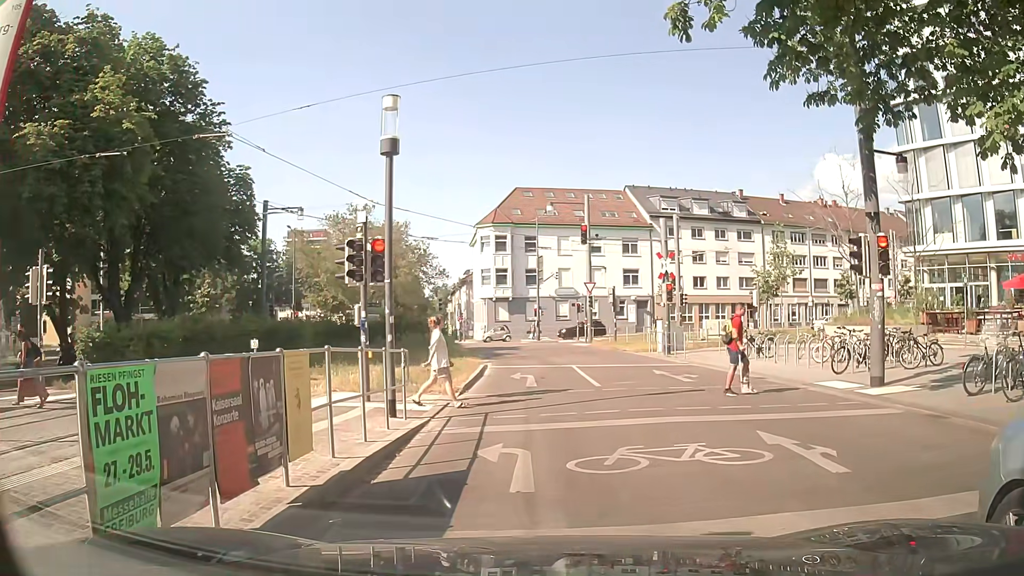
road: residential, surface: asphalt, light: Day
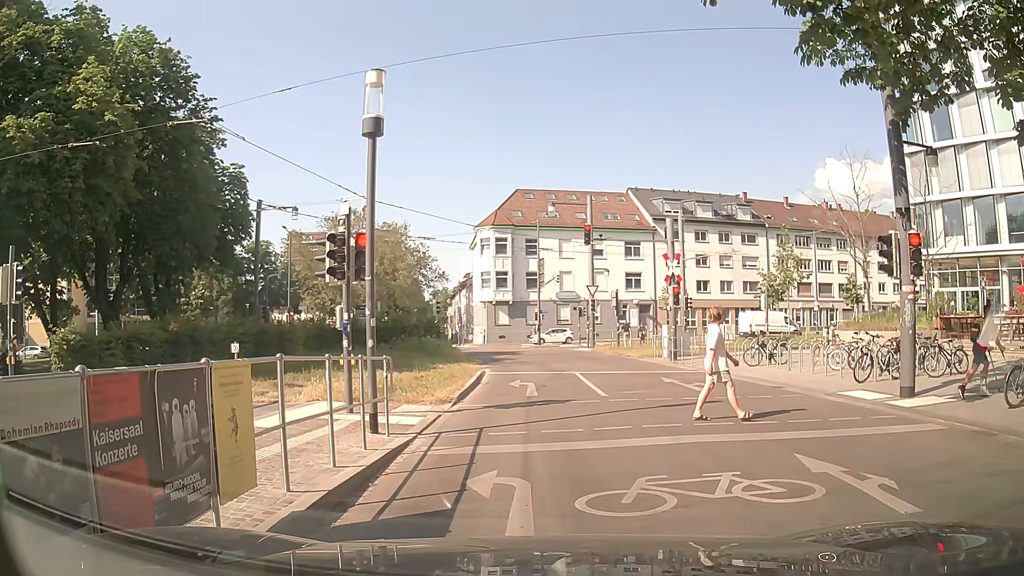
(0.0, +1.3) m; 0°
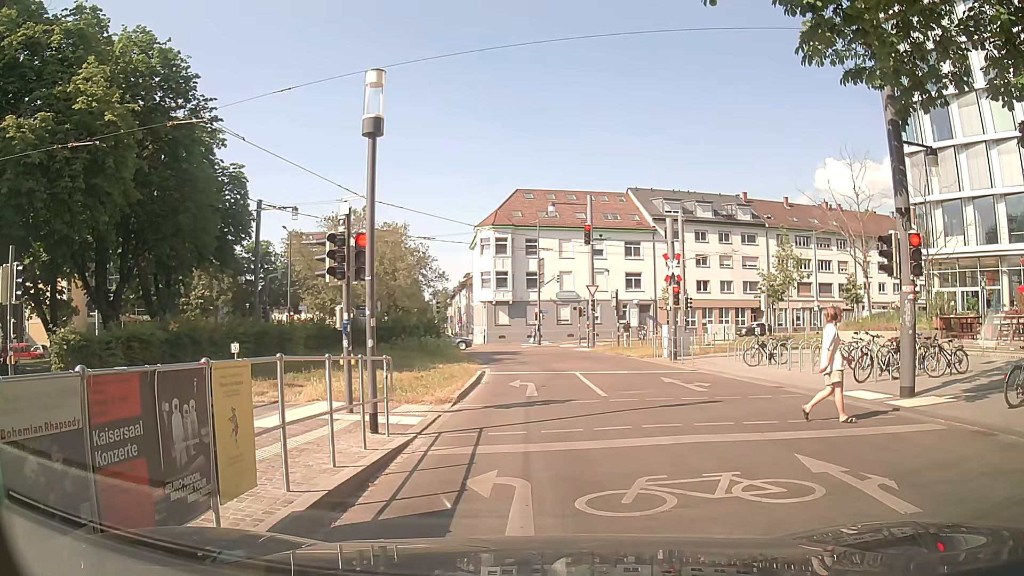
(0.0, 0.0) m; 0°
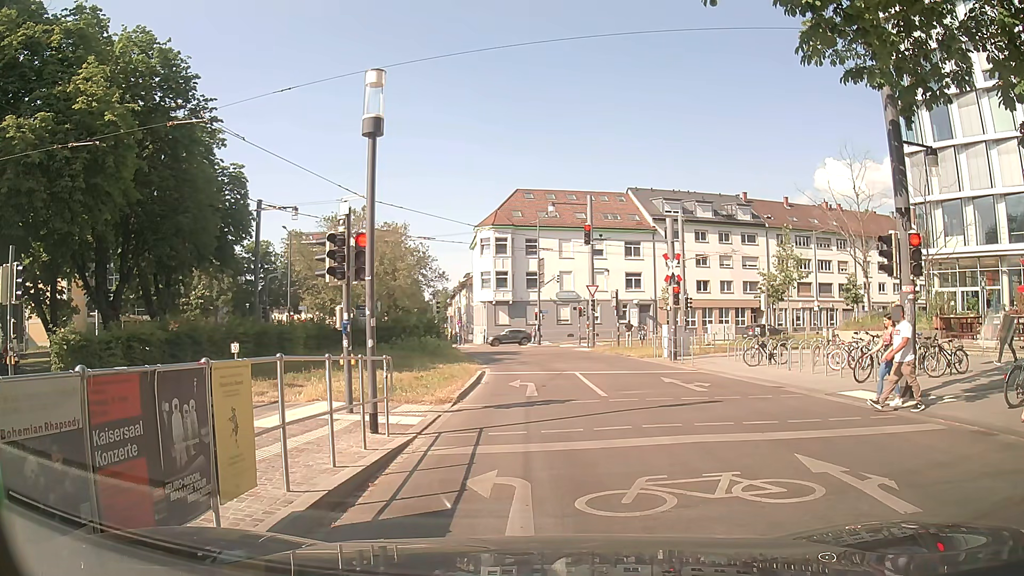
(0.0, 0.0) m; 0°
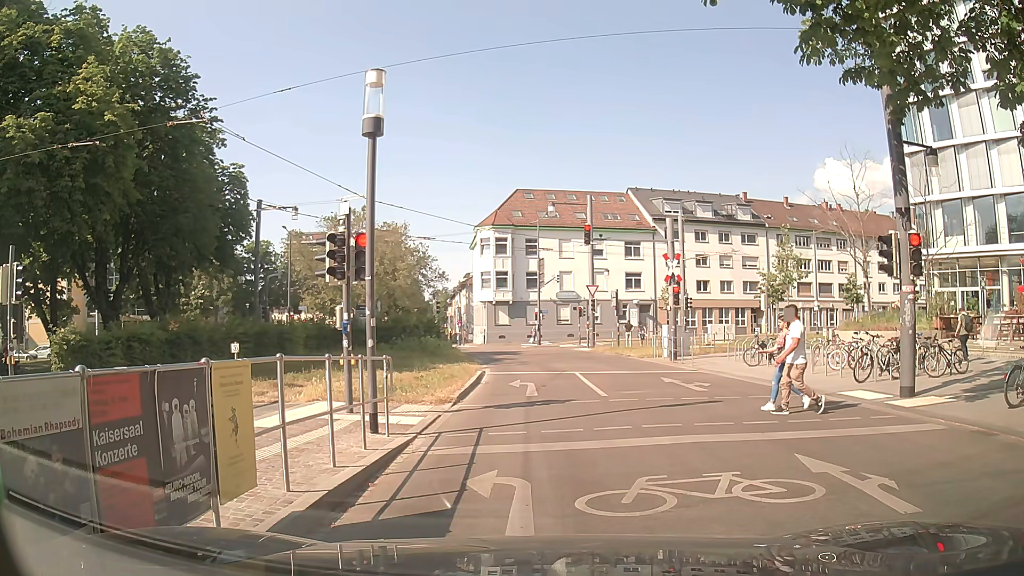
(0.0, 0.0) m; 0°
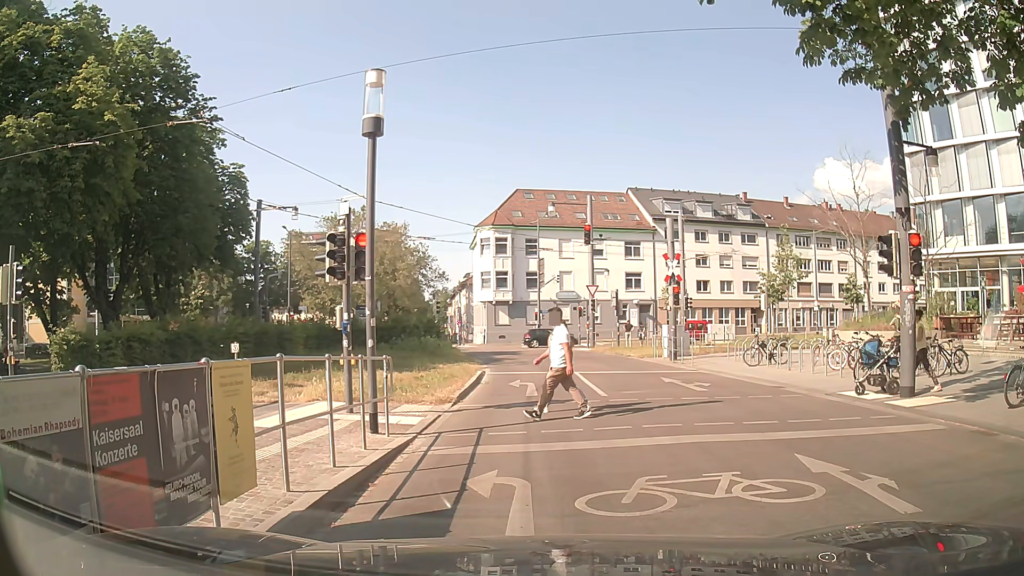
(0.0, 0.0) m; 0°
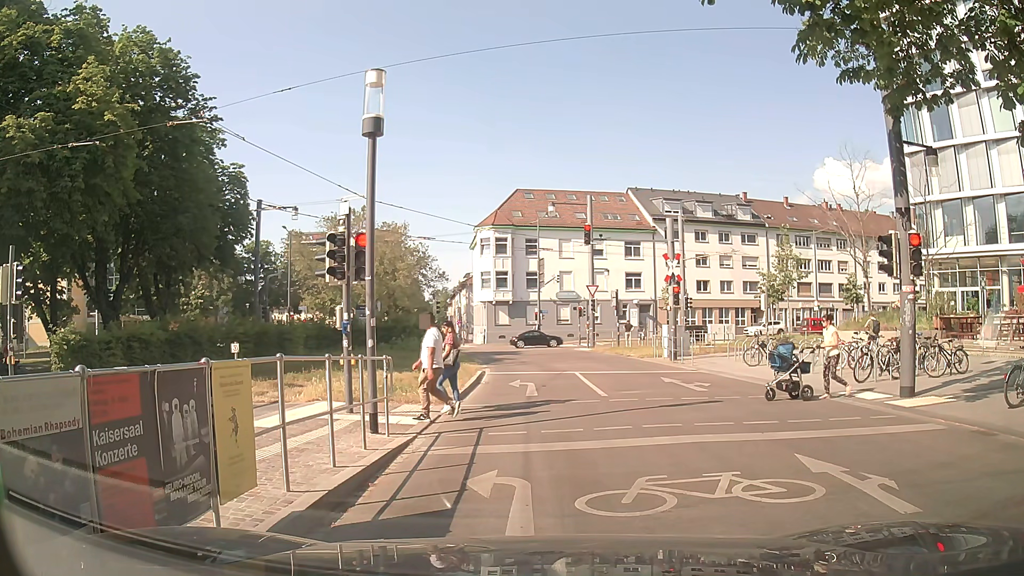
(0.0, 0.0) m; 0°
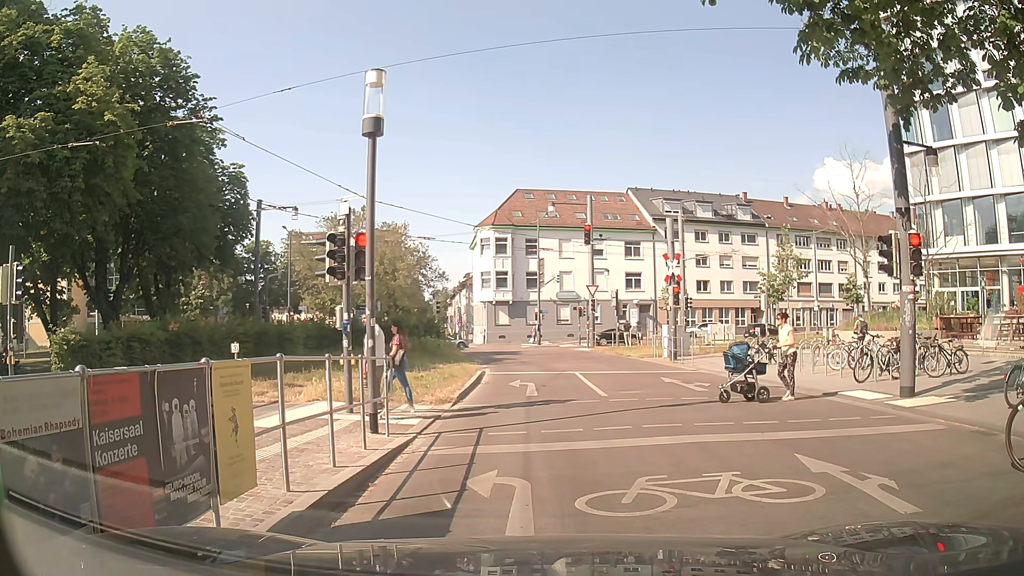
(0.0, 0.0) m; 0°
